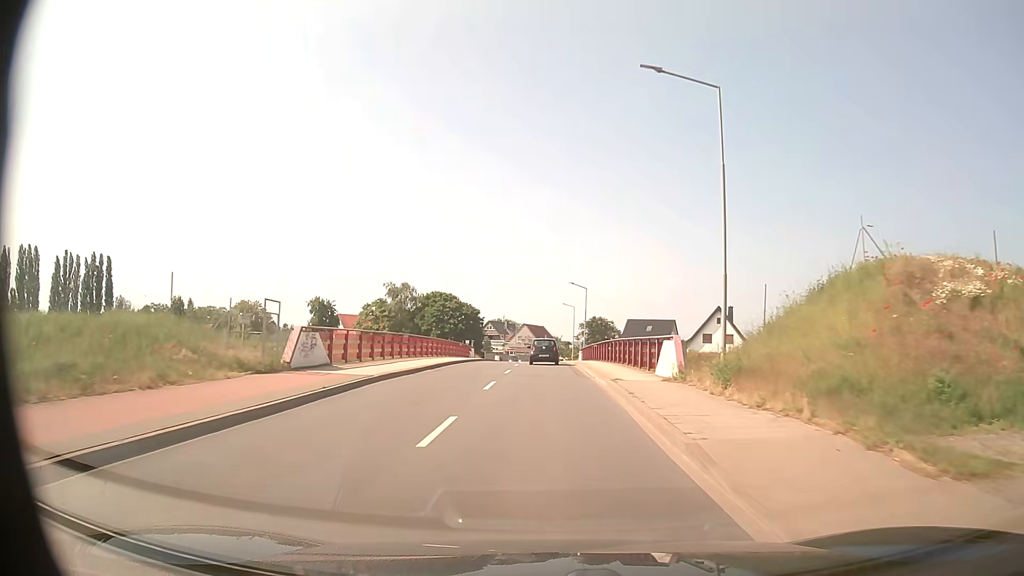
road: tertiary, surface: asphalt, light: Day
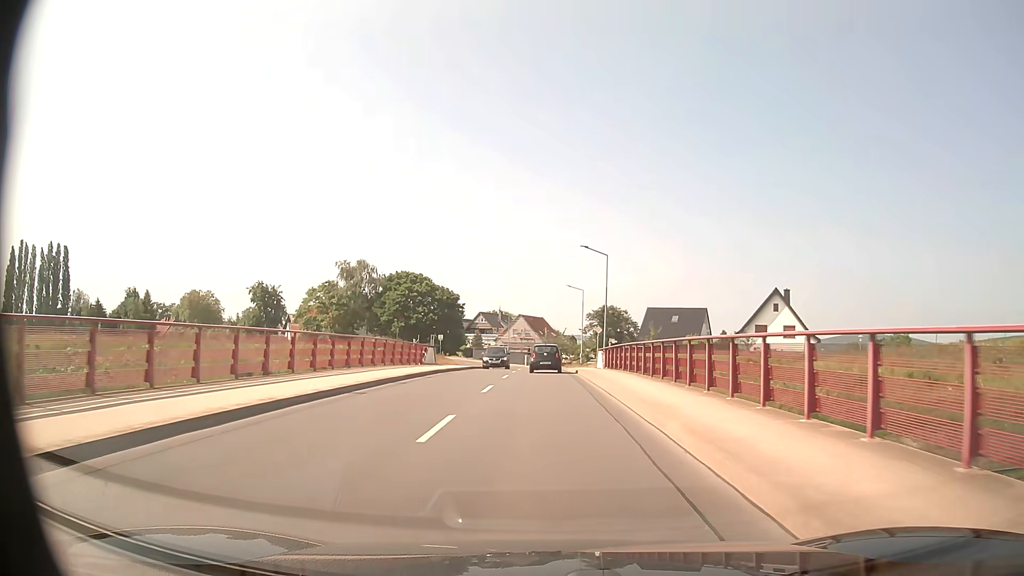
(0.0, +26.8) m; 0°
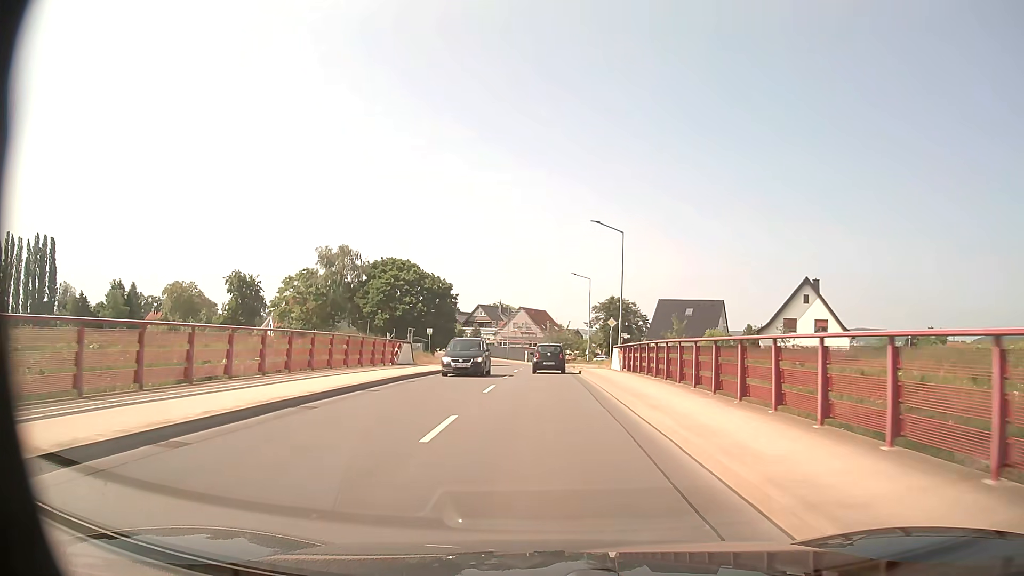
(0.0, +8.9) m; 0°
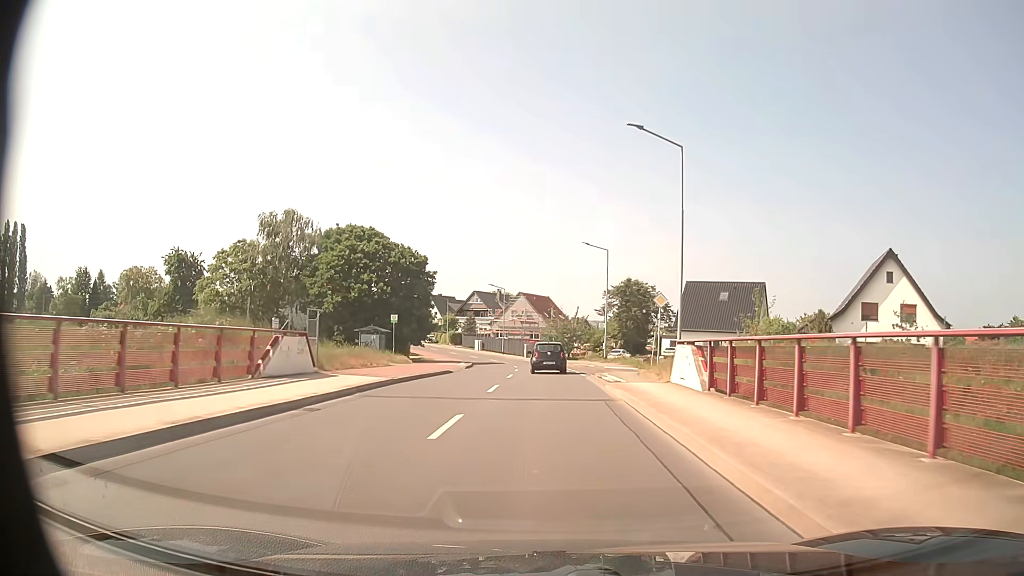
(0.0, +17.7) m; 0°
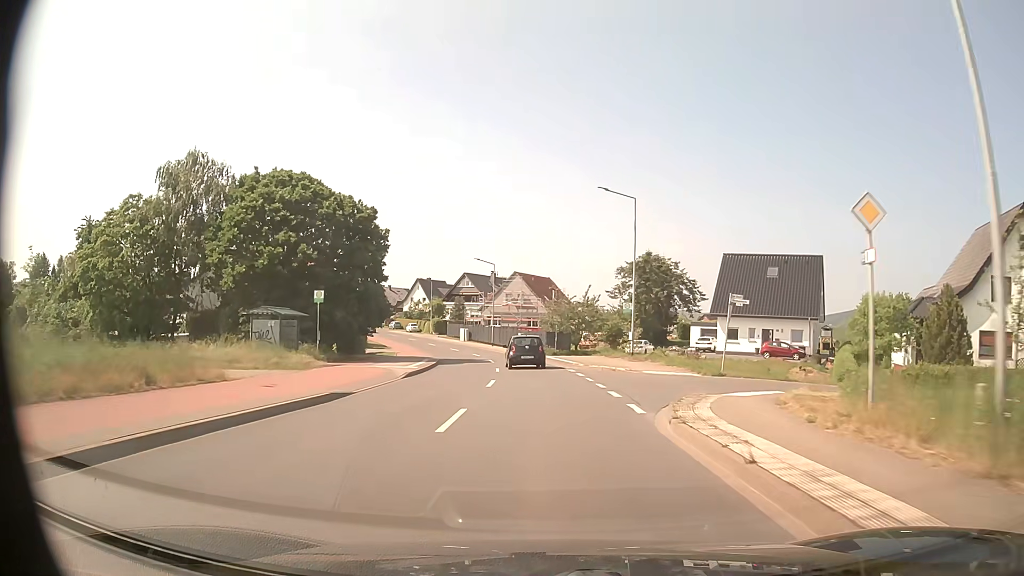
(0.0, +17.7) m; 0°
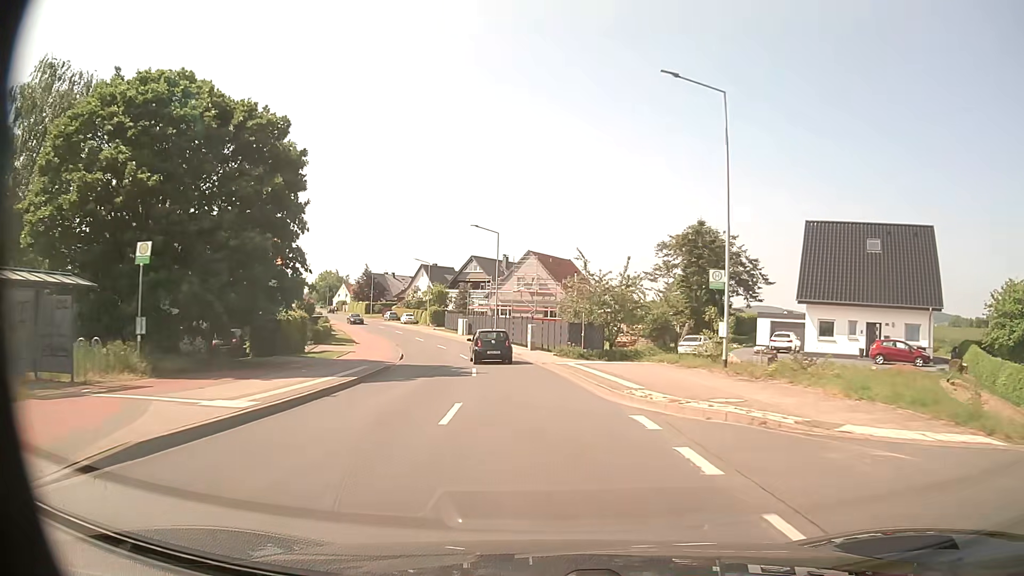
(-0.2, +17.6) m; -2°
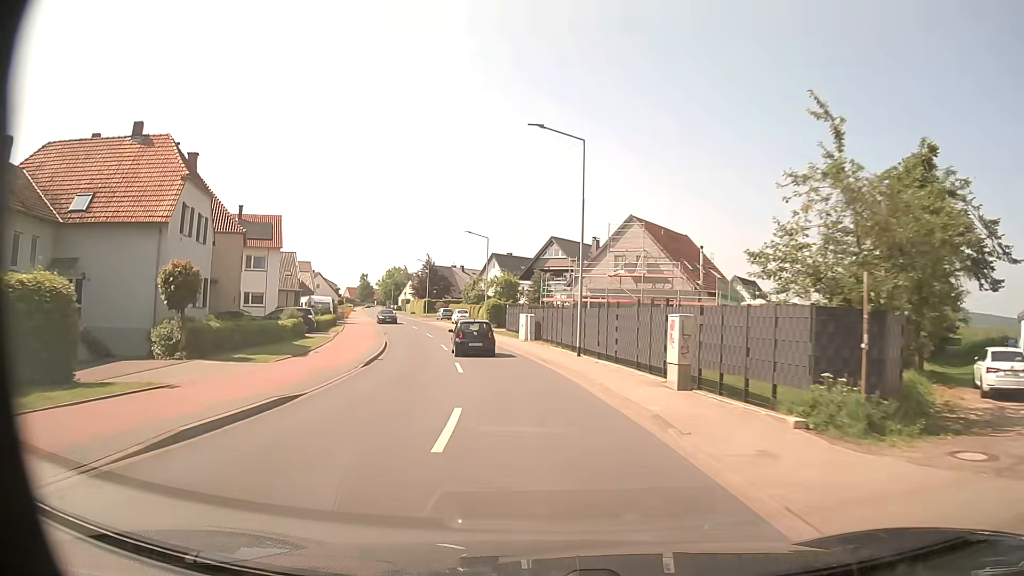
(-1.6, +26.1) m; -8°
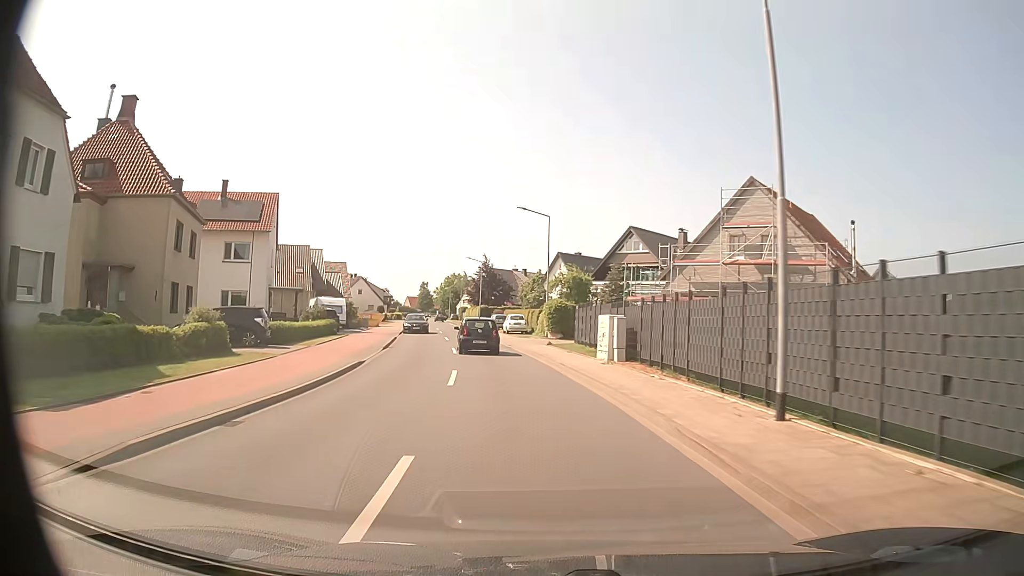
(-0.8, +16.6) m; -6°
(0, +10) (-1, +20) (-2, +30) (-4, +40) (-6, +50) (-7, +59) (-9, +69) (-11, +79) (-13, +89) (-14, +99) m
